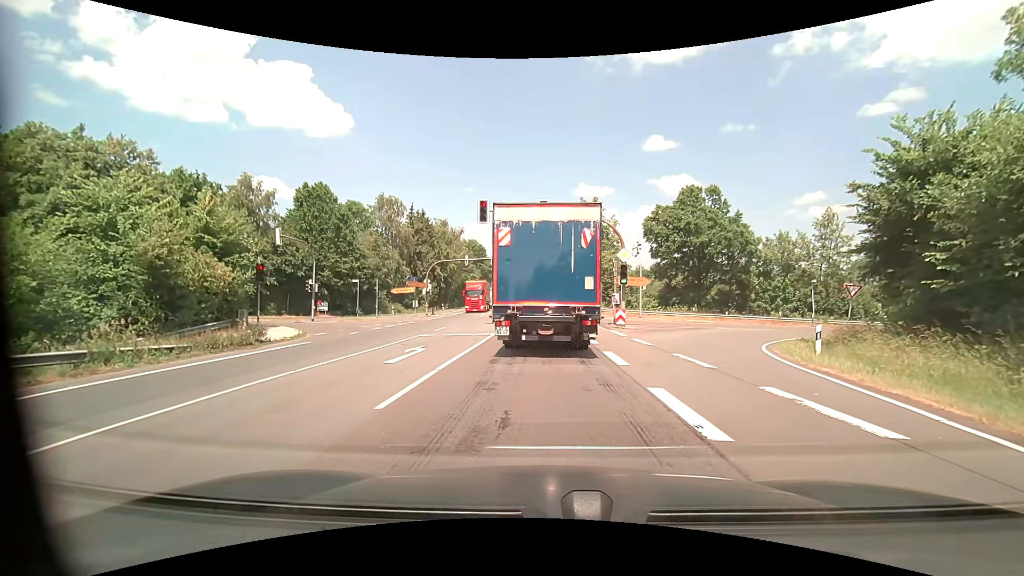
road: primary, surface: asphalt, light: Day
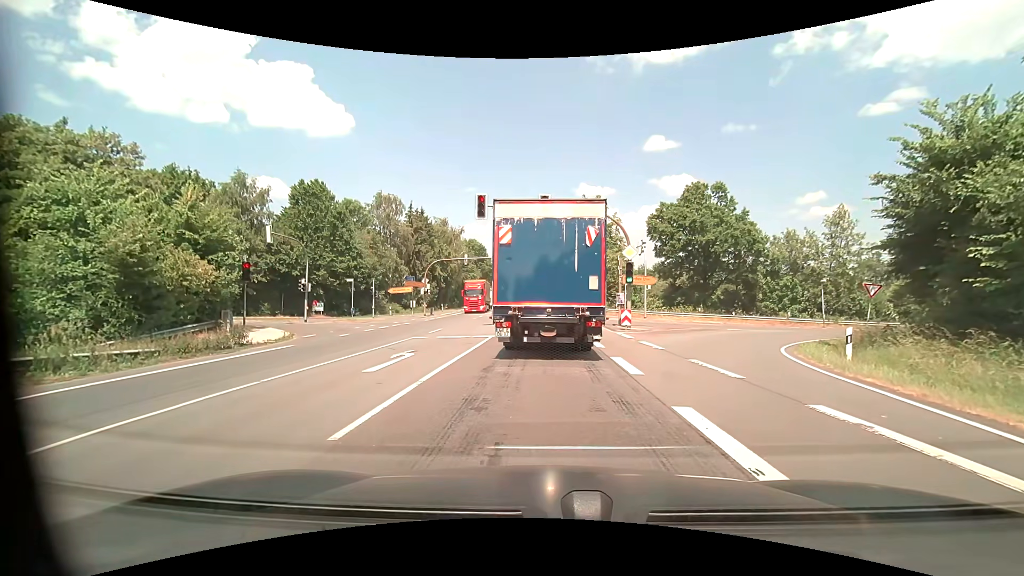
(0.0, +1.4) m; 0°
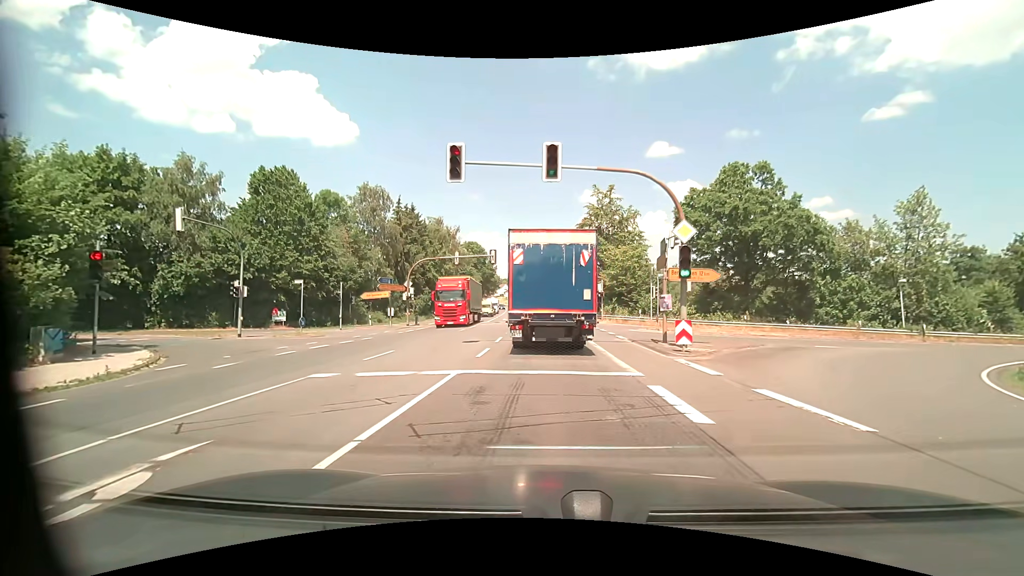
(0.0, +9.7) m; 0°
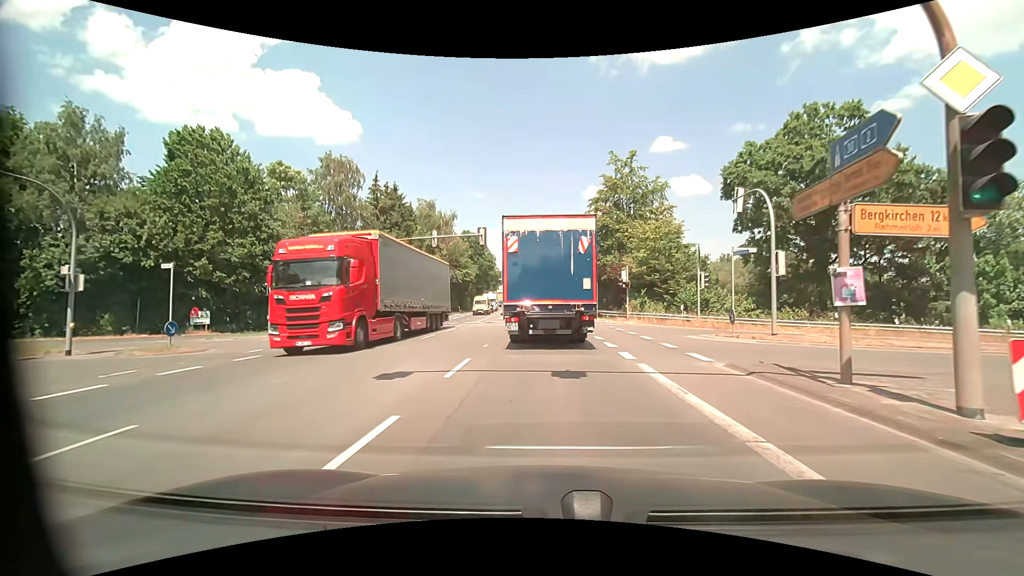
(-0.1, +11.4) m; -1°
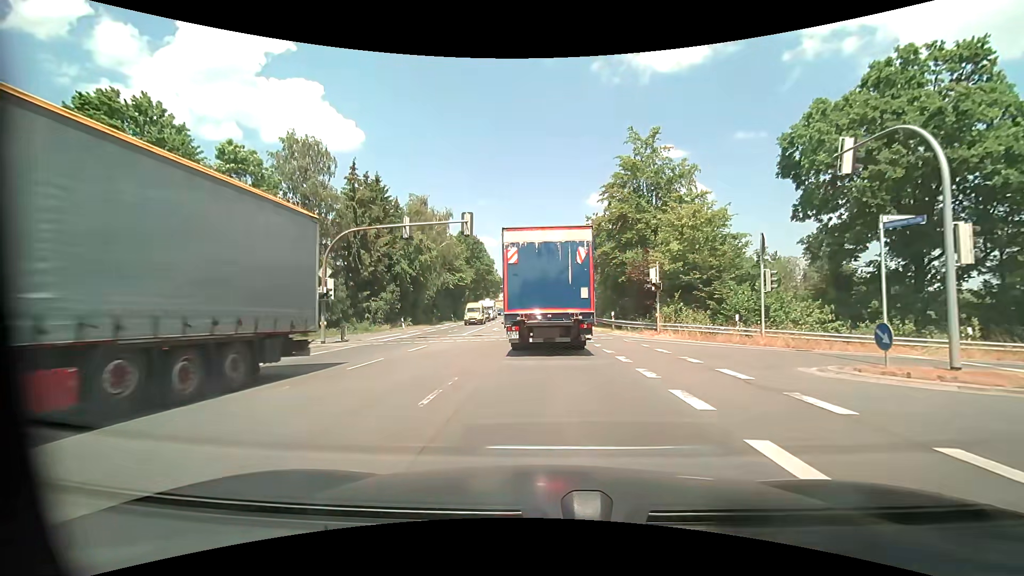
(0.0, +8.3) m; 0°
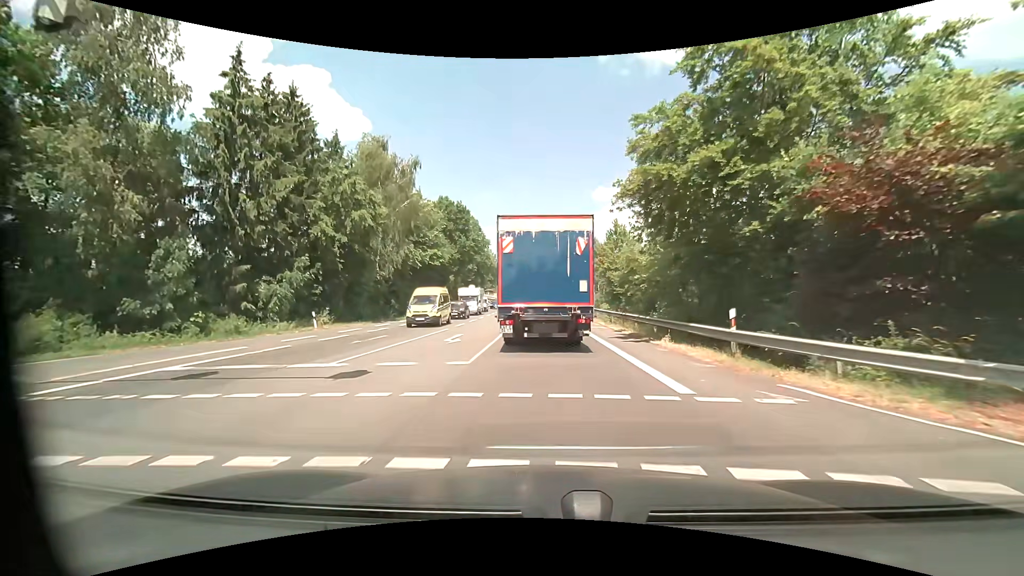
(-0.1, +20.6) m; -1°
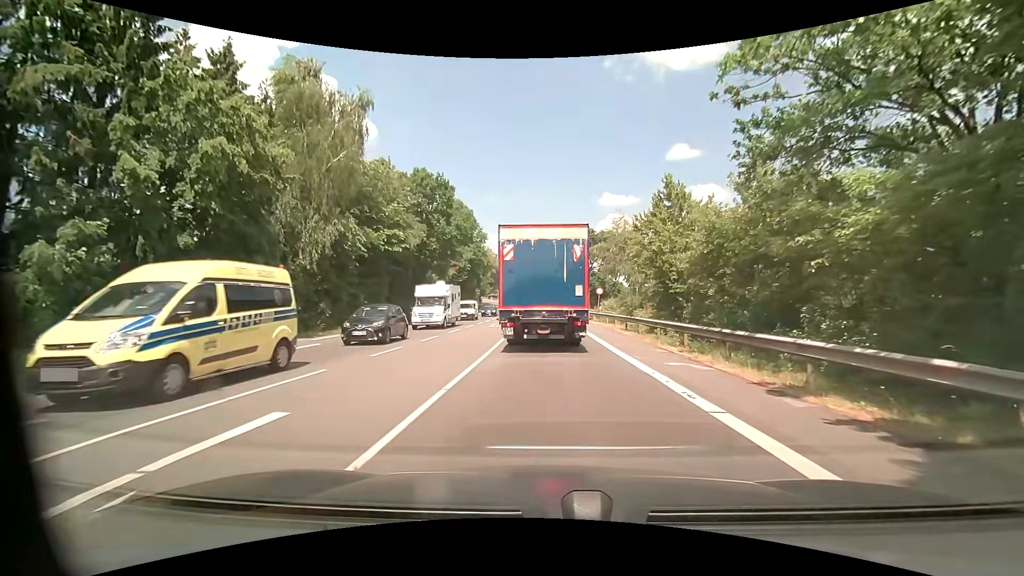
(-0.1, +15.6) m; -1°
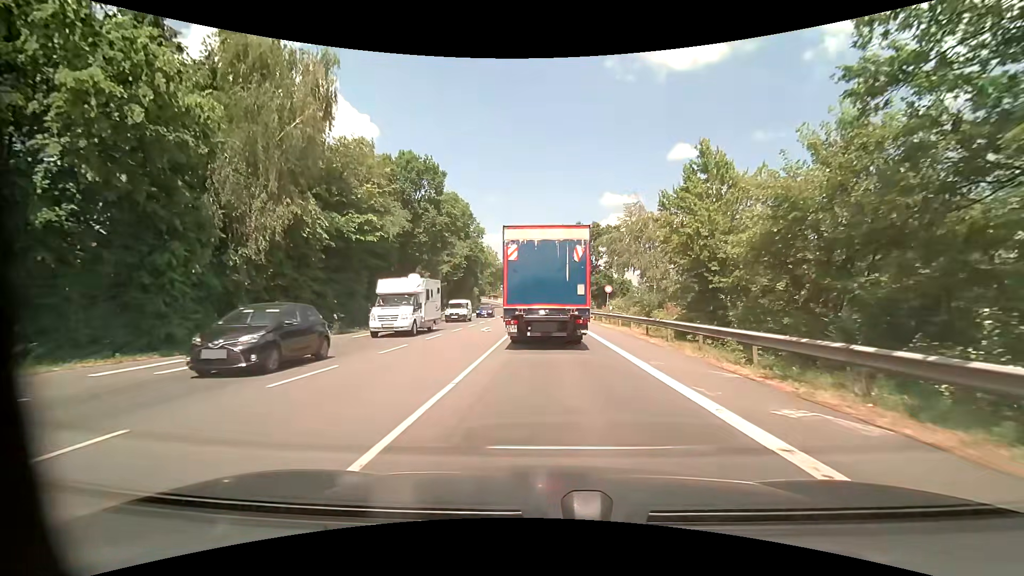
(0.0, +5.5) m; 0°
